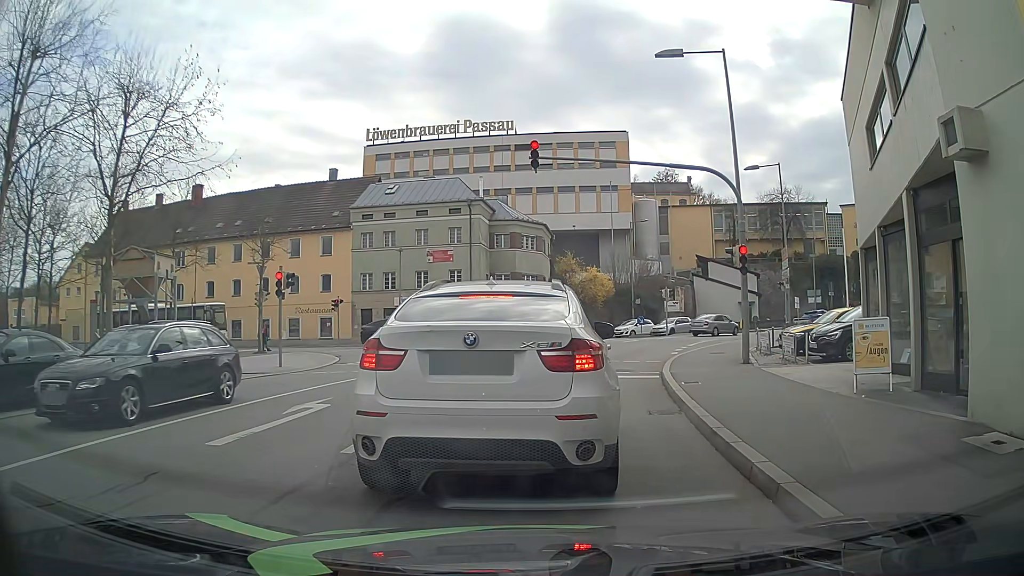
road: residential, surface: asphalt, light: Day
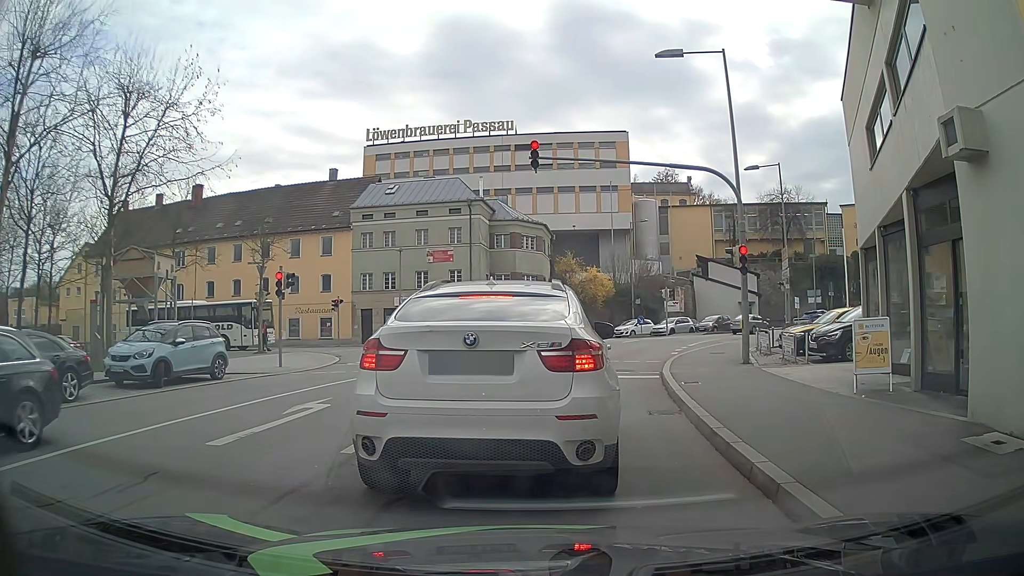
(0.0, 0.0) m; 0°
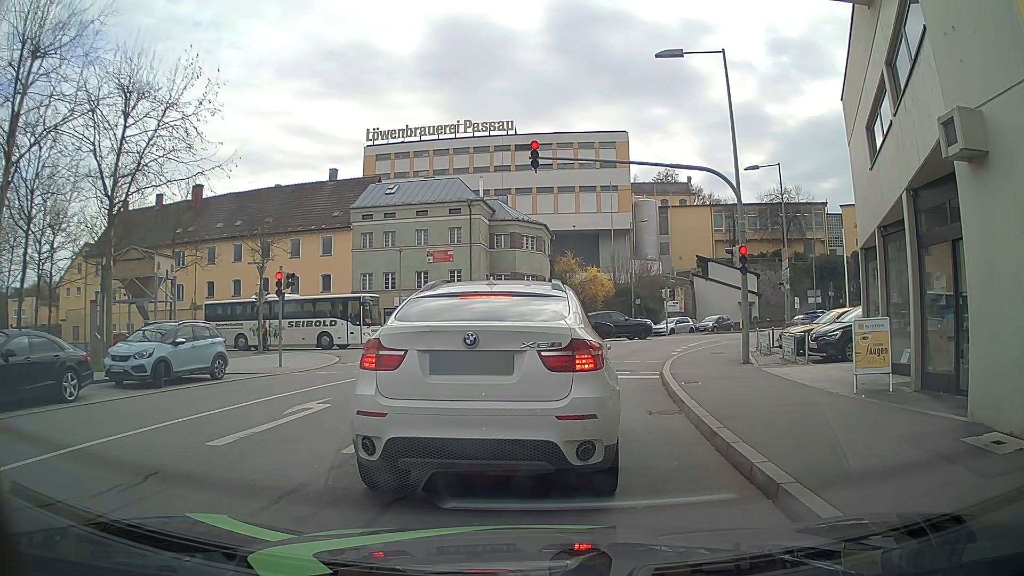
(0.0, 0.0) m; 0°
